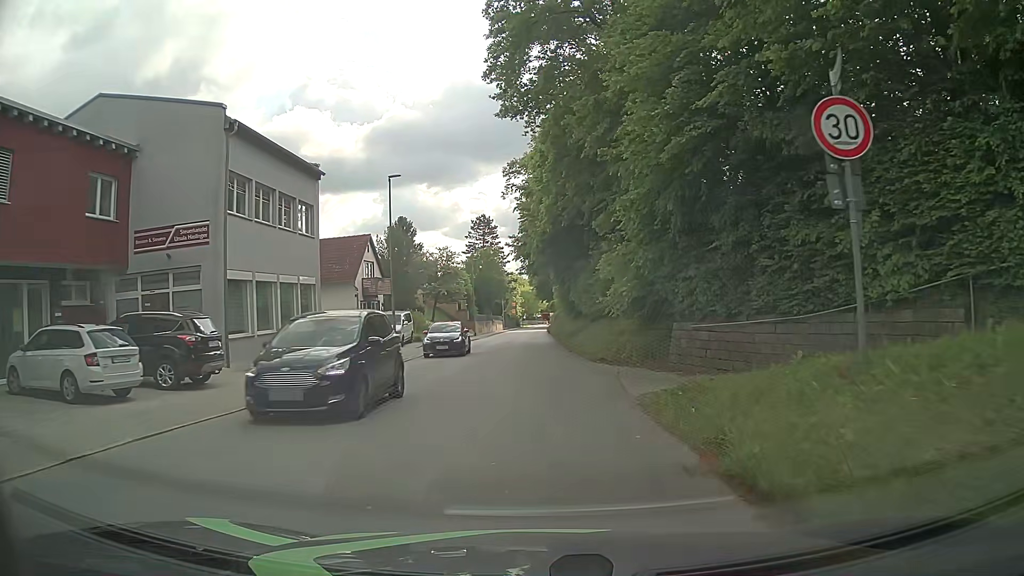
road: tertiary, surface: asphalt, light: Day
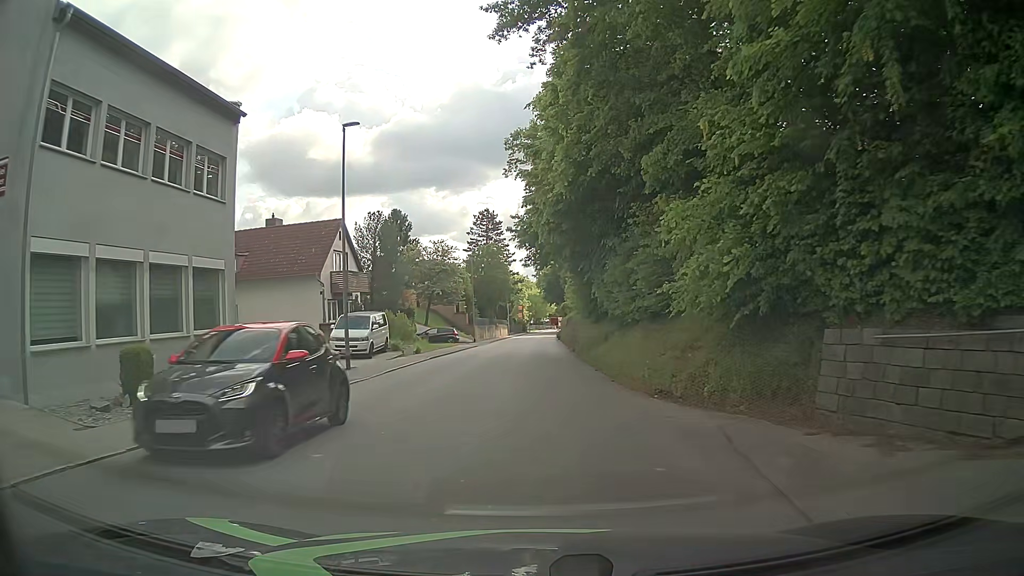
(0.0, +9.2) m; -1°
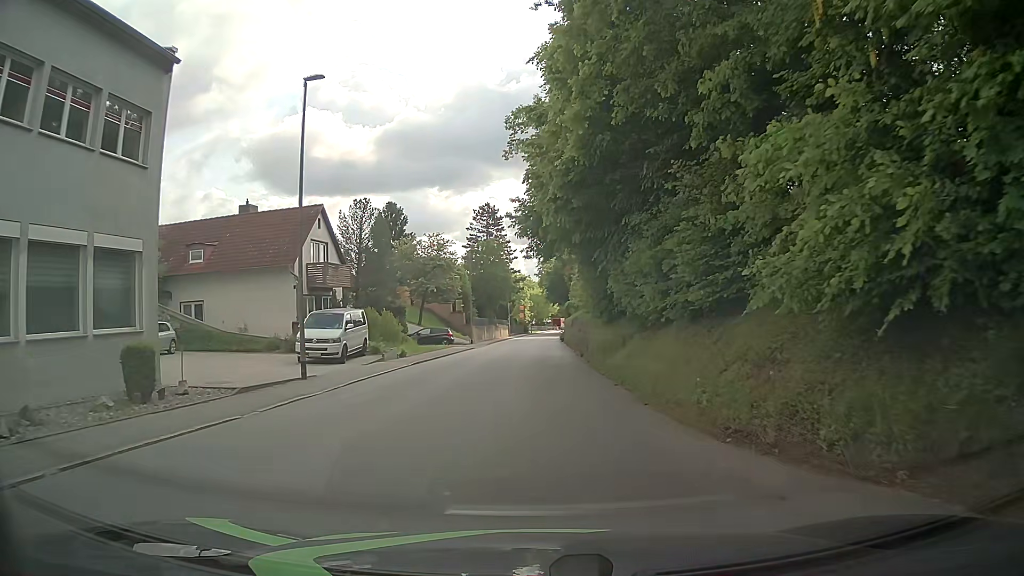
(0.0, +4.6) m; 0°
(0, +10) (0, +20) (0, +30) (0, +40) (+1, +50) (+1, +60) (+1, +70) (+2, +80) (+2, +90) (+3, +100) m
